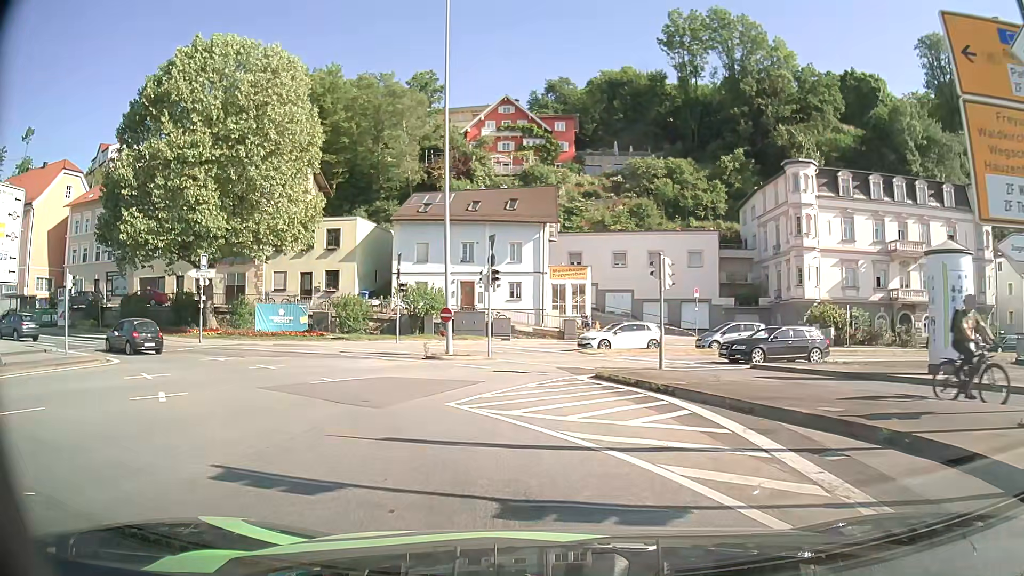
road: primary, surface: asphalt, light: Day
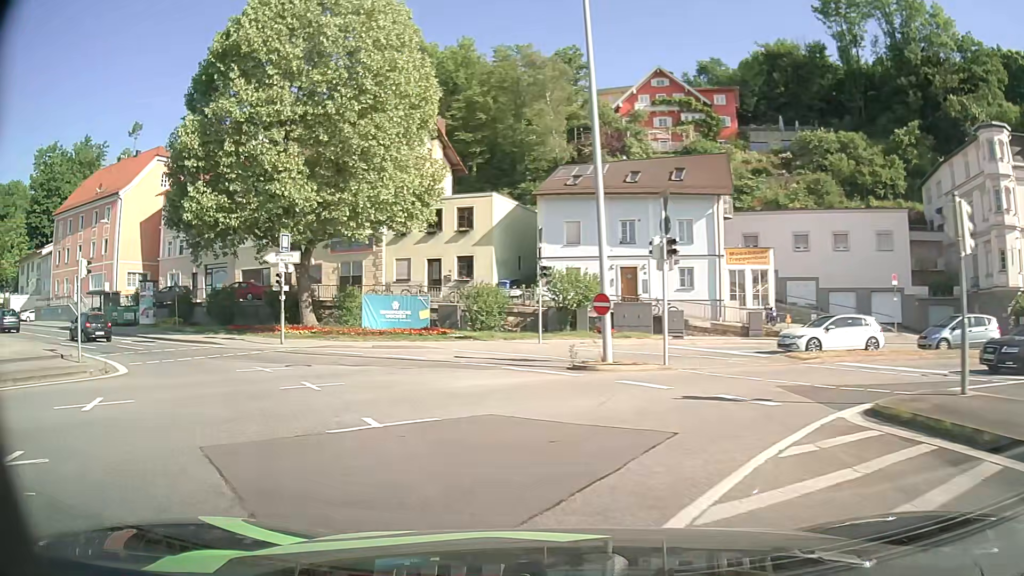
(-0.7, +8.4) m; -13°
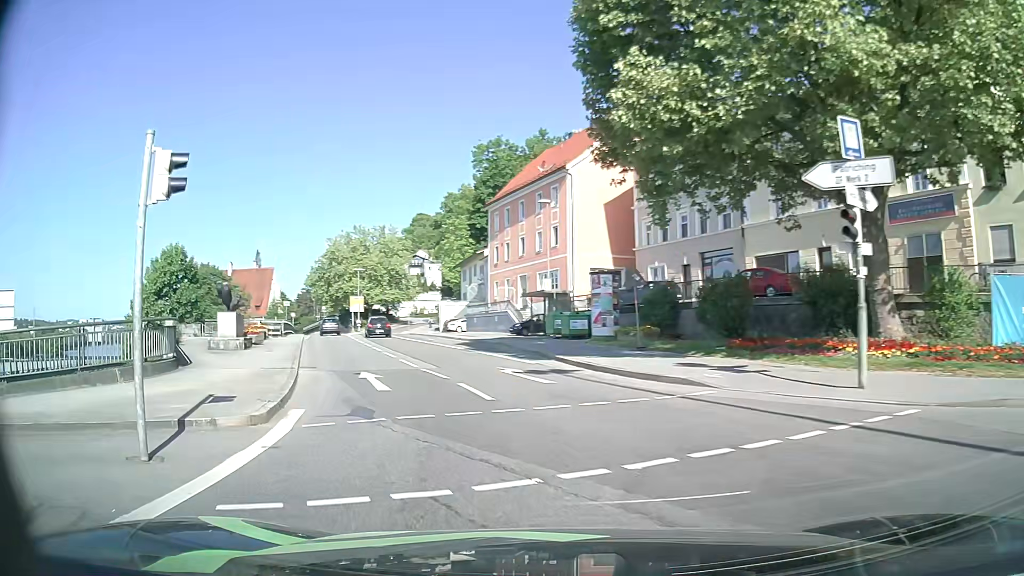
(-6.5, +16.4) m; -44°
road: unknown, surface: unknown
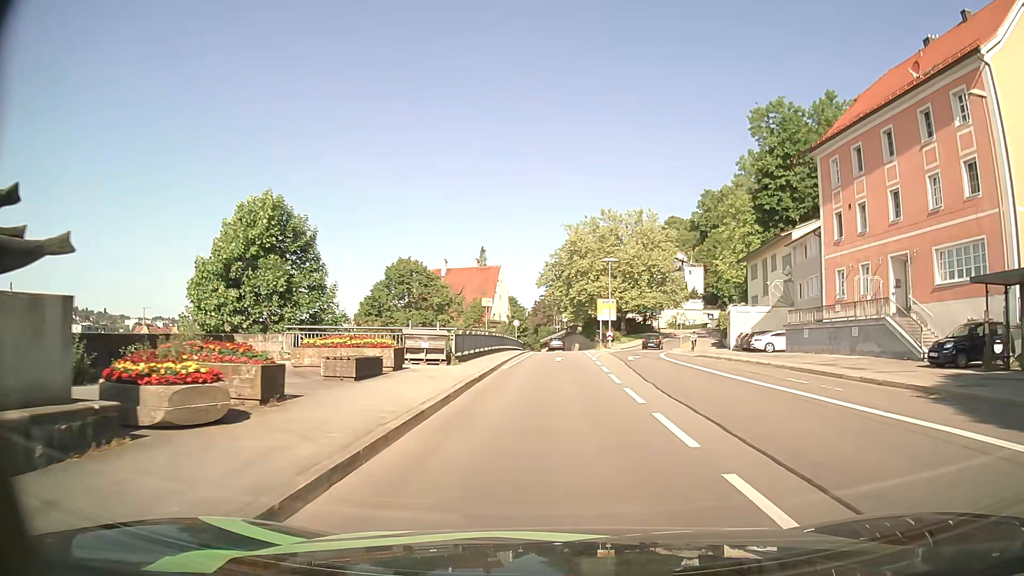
(-7.2, +25.1) m; -22°
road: primary_link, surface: asphalt
(0, +10) (0, +20) (0, +30) (+1, +40) (+1, +50) (+2, +60) (+2, +70) (+2, +80) (+3, +90) (+3, +100) m
